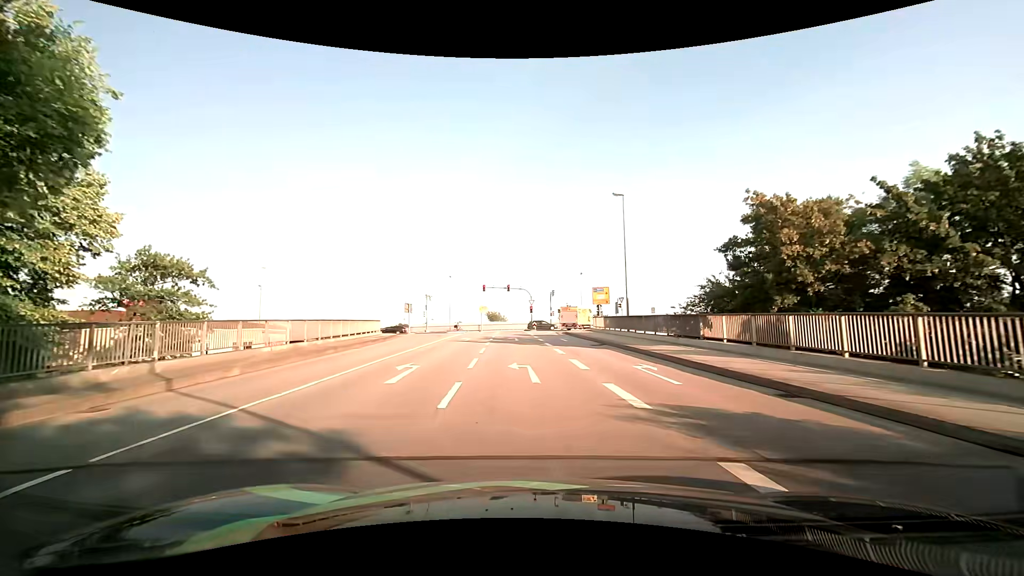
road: primary_link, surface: asphalt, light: Day
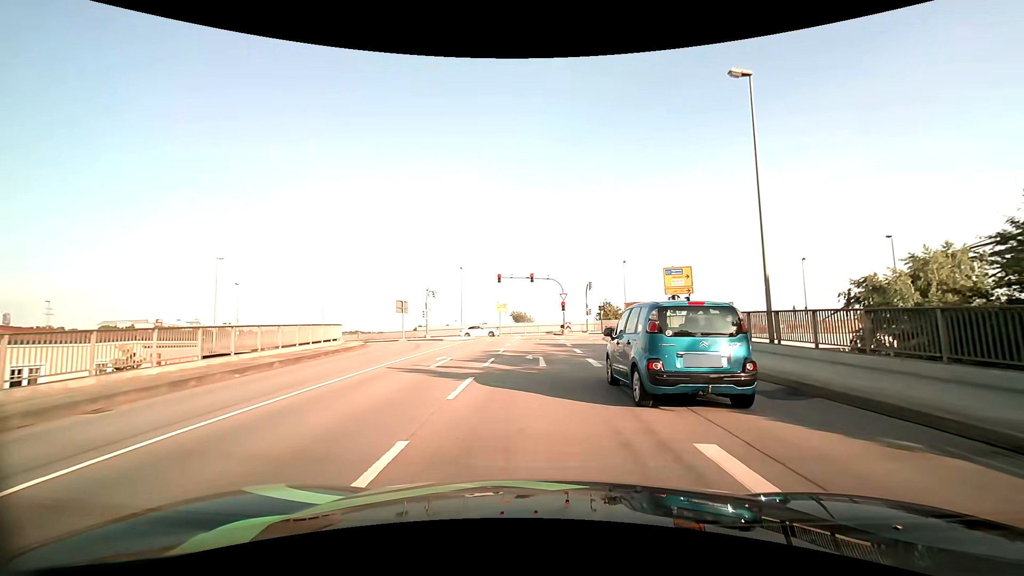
(-0.6, +17.3) m; -4°
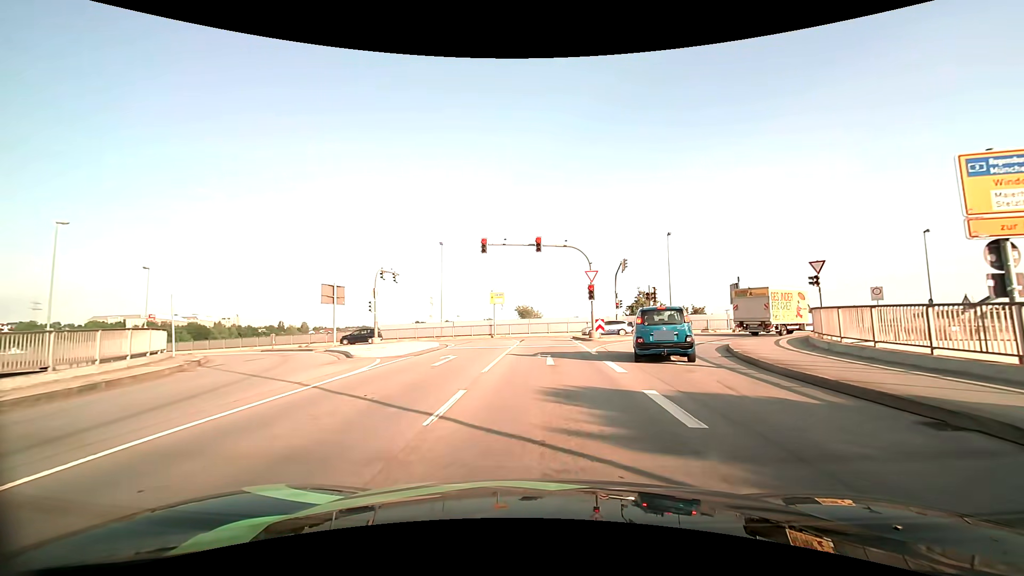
(0.0, +20.2) m; -1°
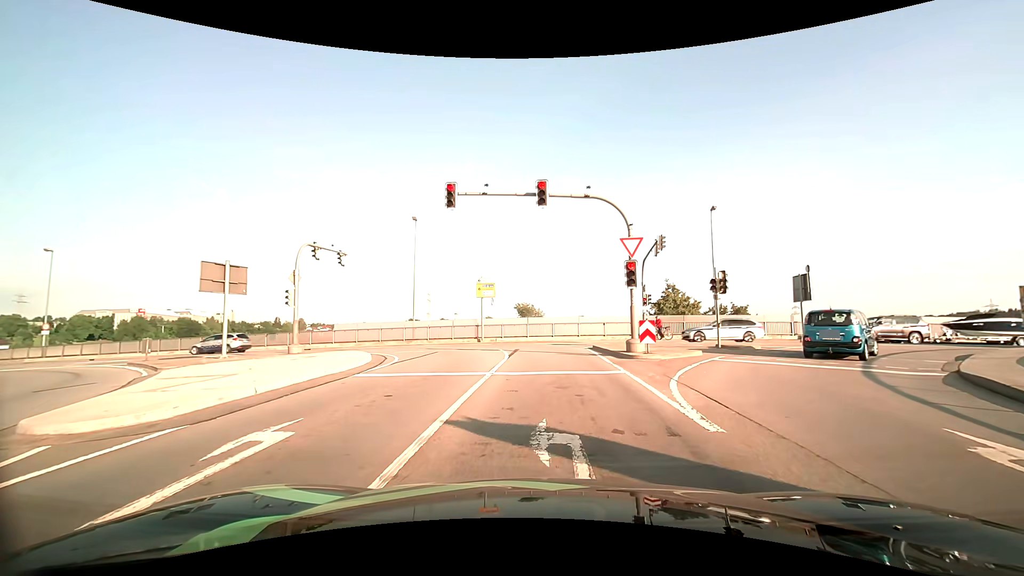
(0.0, +12.1) m; -1°
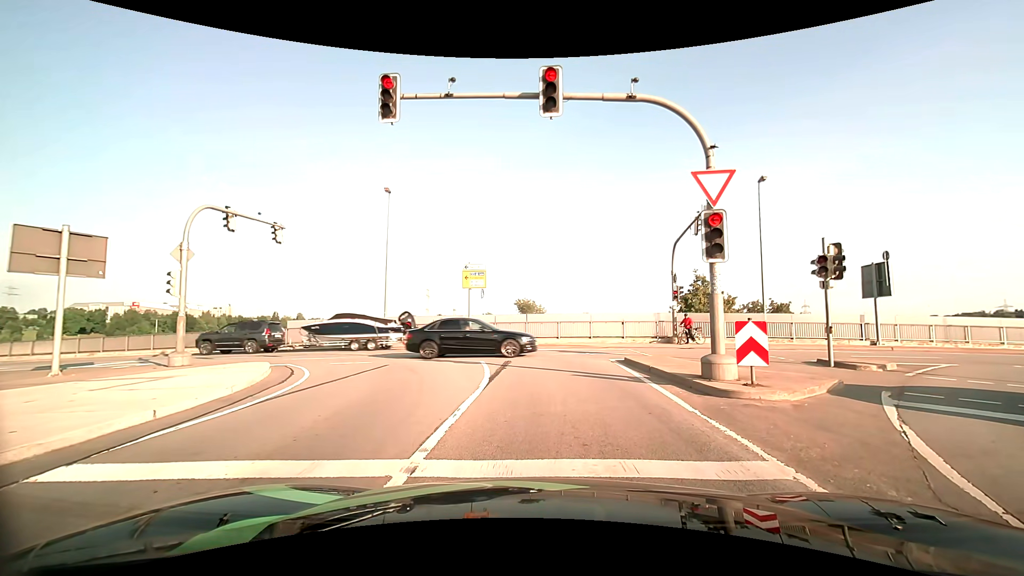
(+0.1, +7.6) m; +2°
